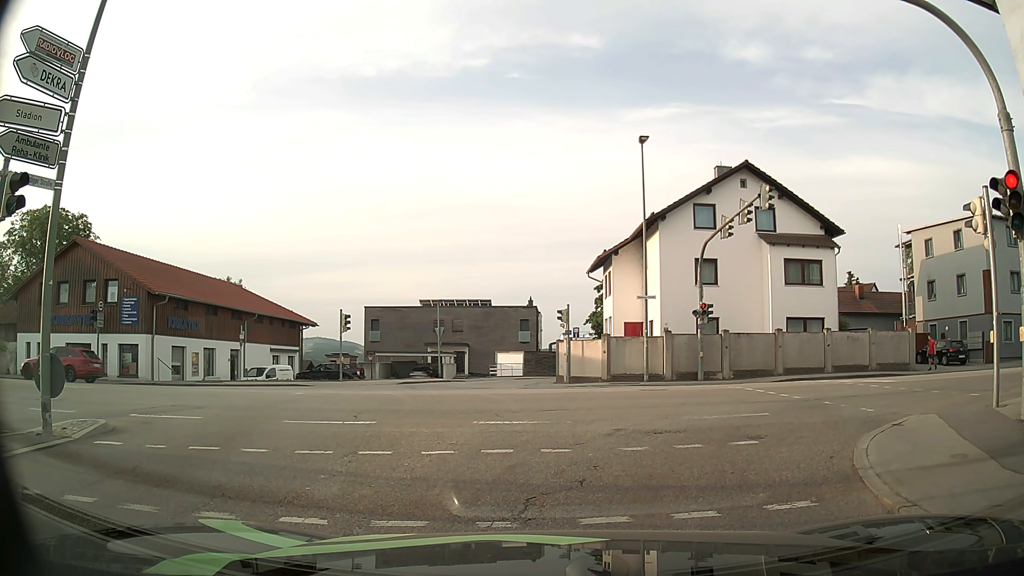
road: tertiary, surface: asphalt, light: Day
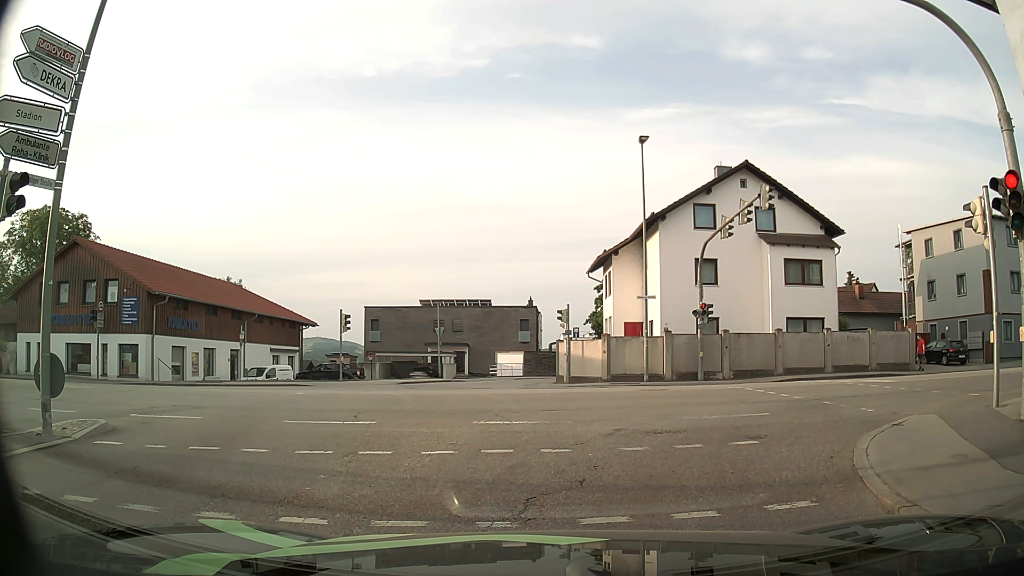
(0.0, 0.0) m; 0°
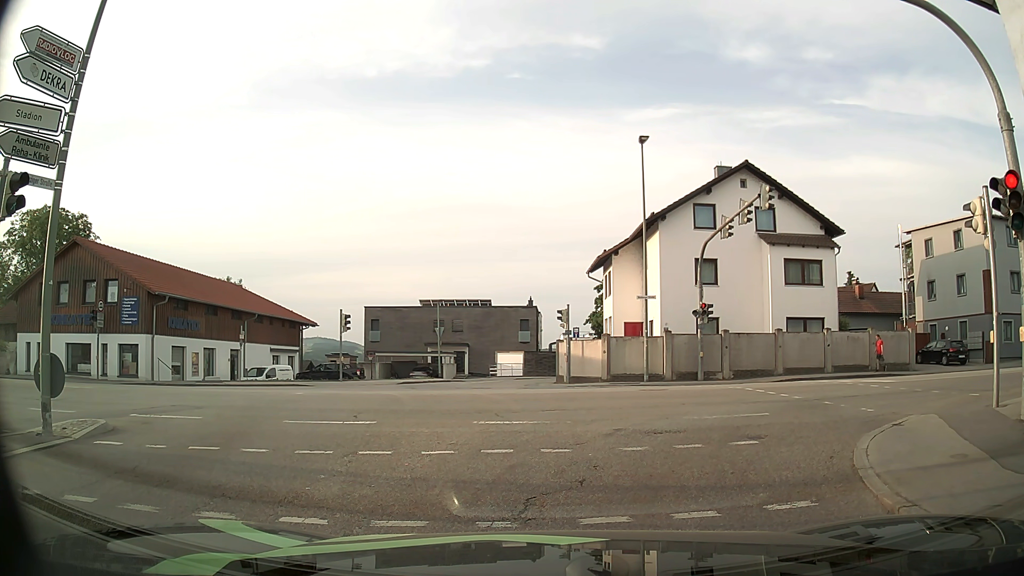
(0.0, 0.0) m; 0°
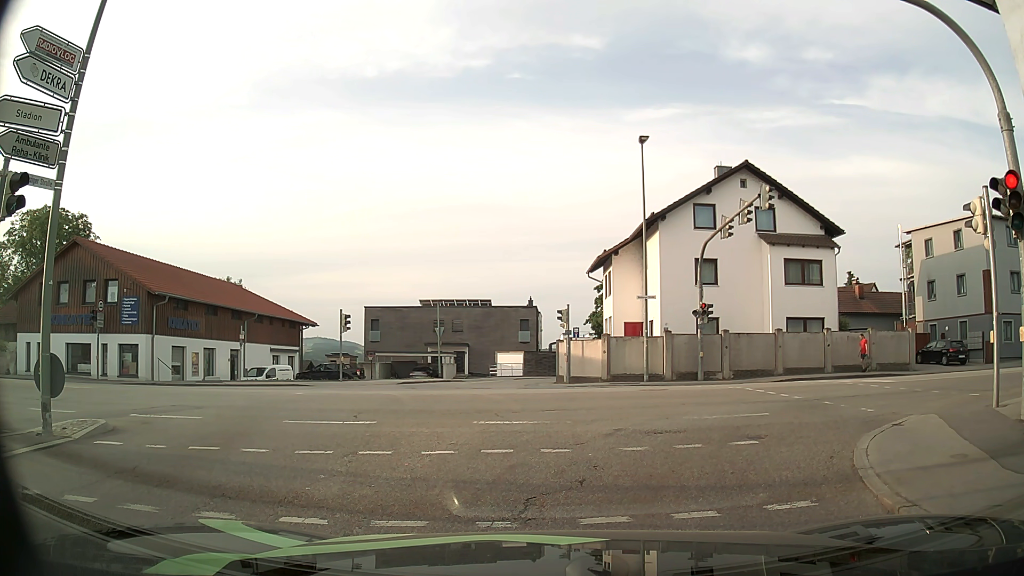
(0.0, 0.0) m; 0°
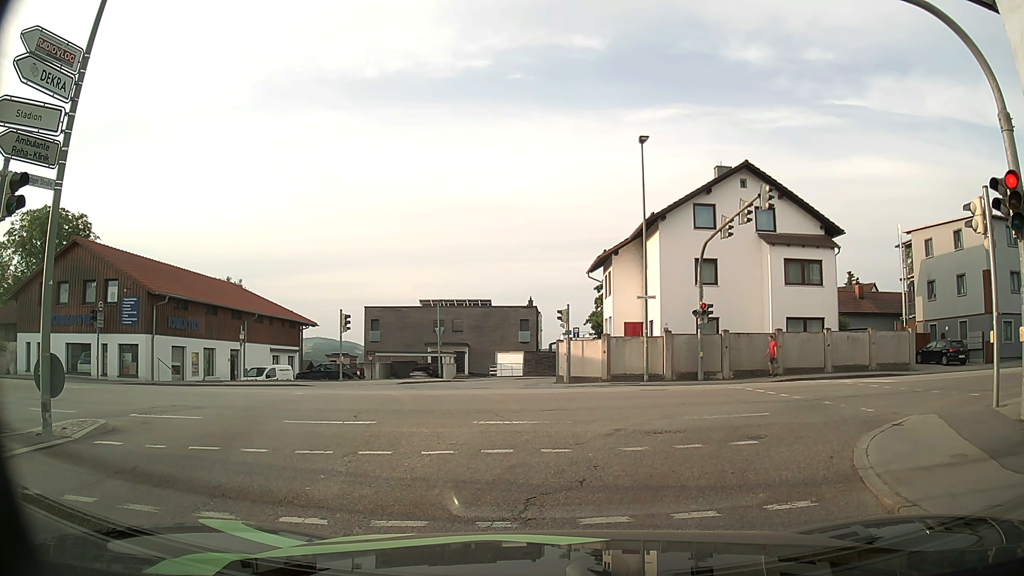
(0.0, 0.0) m; 0°
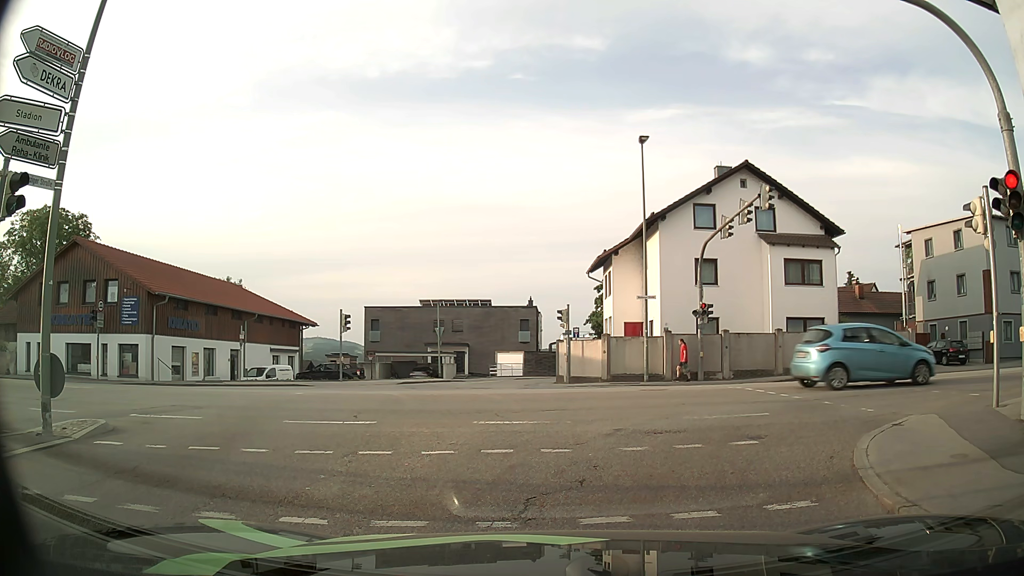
(0.0, 0.0) m; 0°
